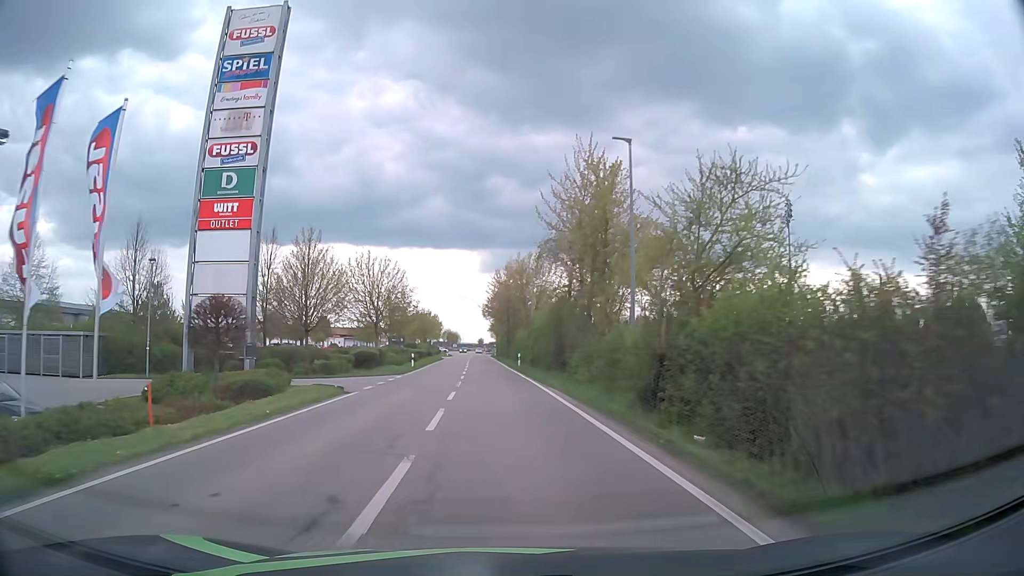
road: tertiary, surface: asphalt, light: Day
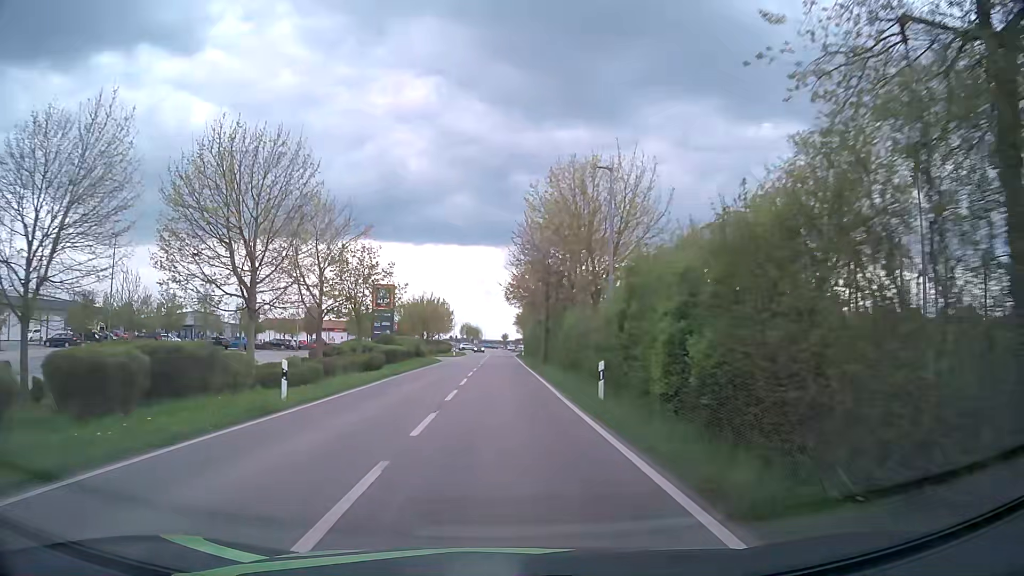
(-0.7, +31.3) m; -2°
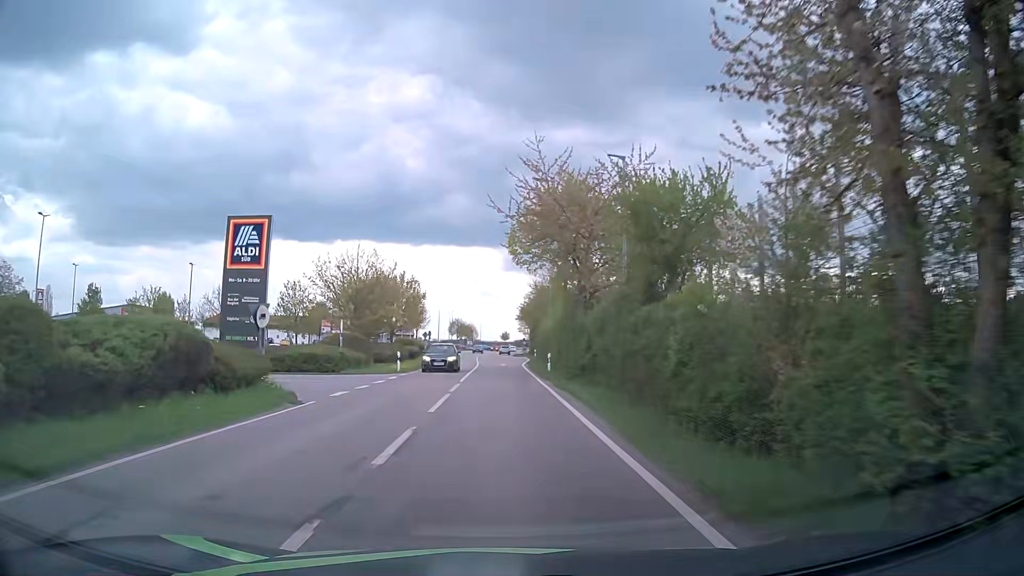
(-0.5, +38.9) m; 0°
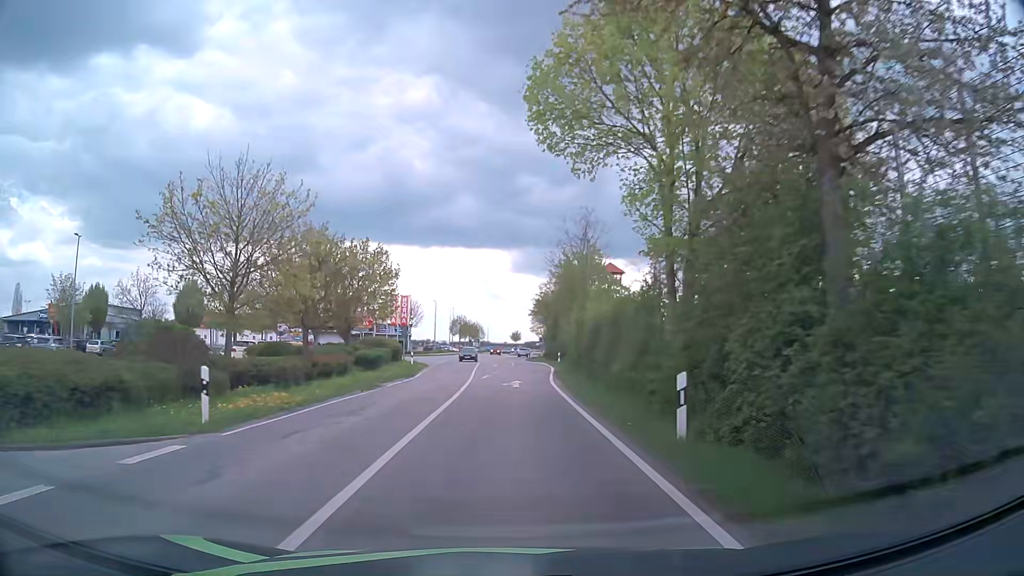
(-0.3, +22.7) m; -1°
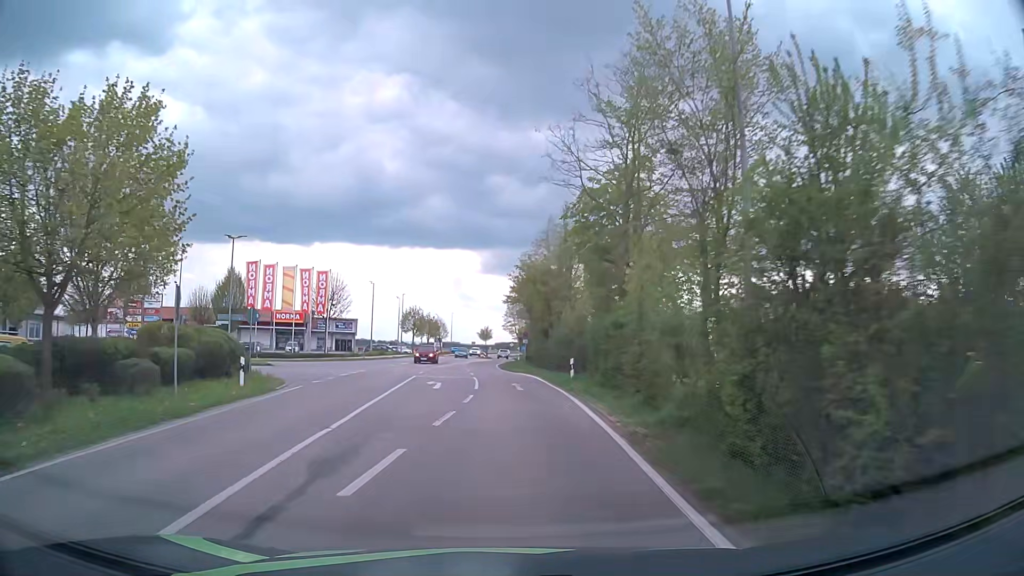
(+0.3, +29.8) m; +2°
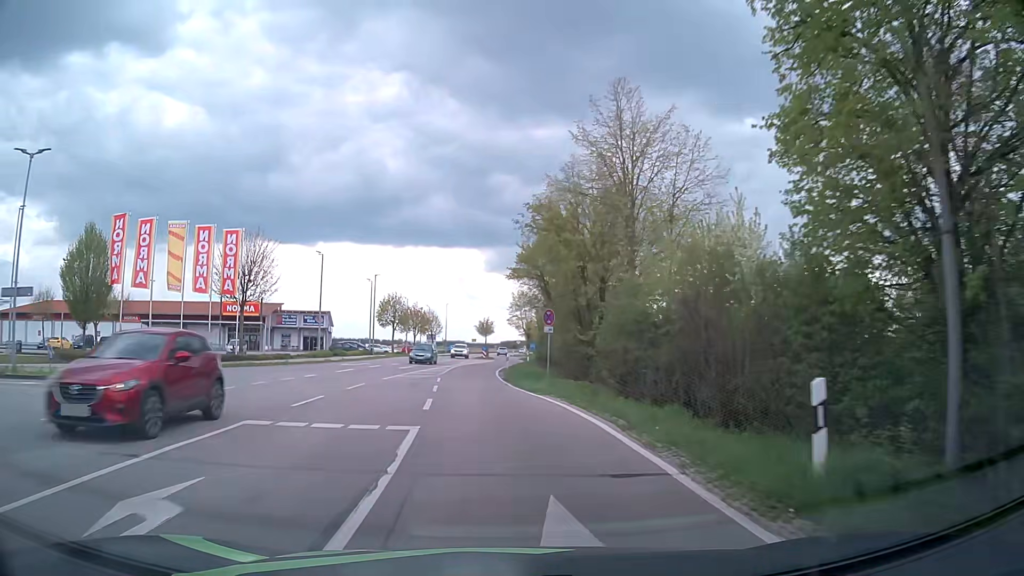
(0.0, +22.5) m; 0°
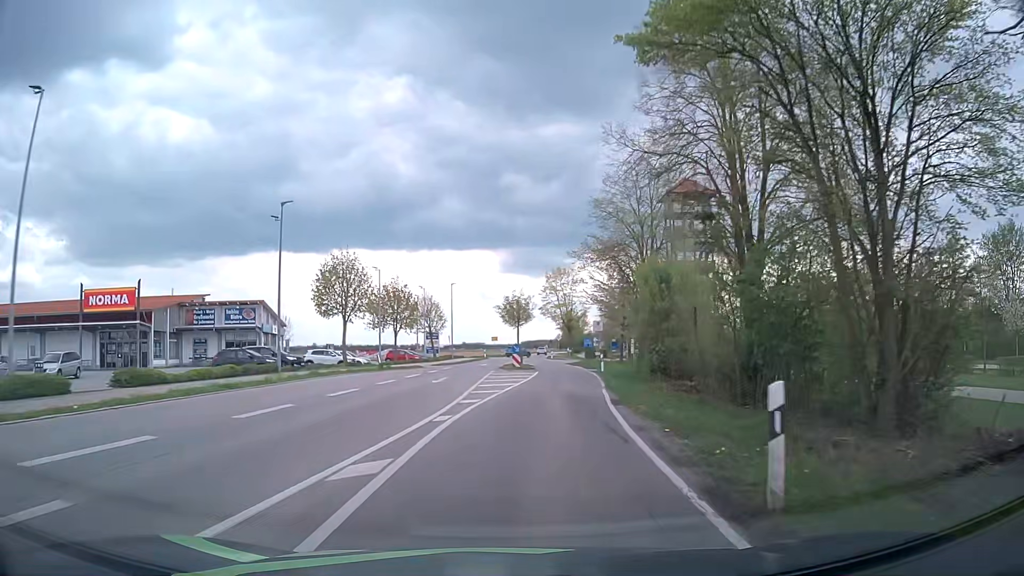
(-2.0, +38.0) m; -1°
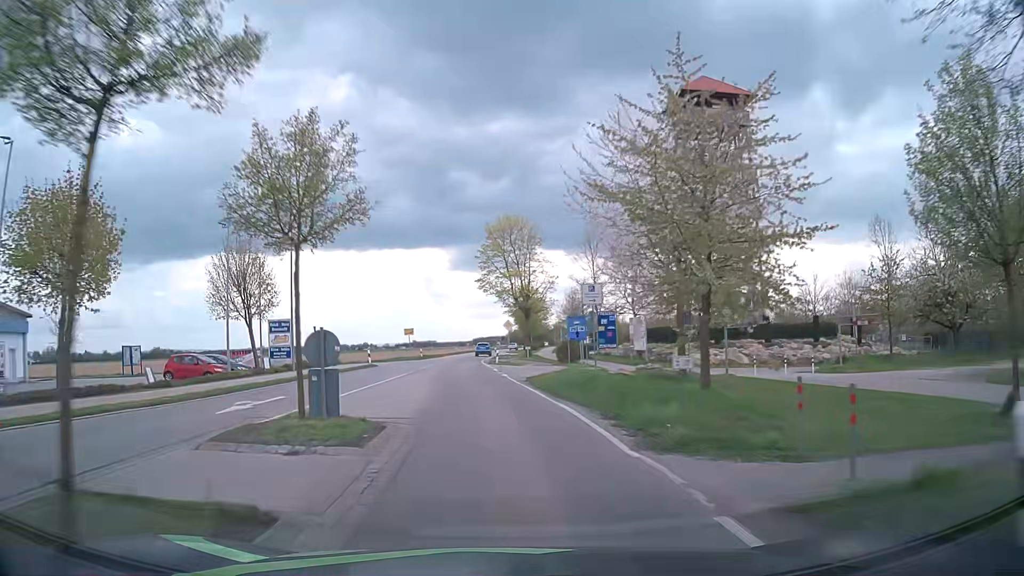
(+2.6, +37.7) m; +4°
(0, +10) (-1, +20) (-2, +30) (-3, +40) (-3, +50) (-4, +60) (-4, +70) (-4, +80) (-3, +90) (-3, +100) m
